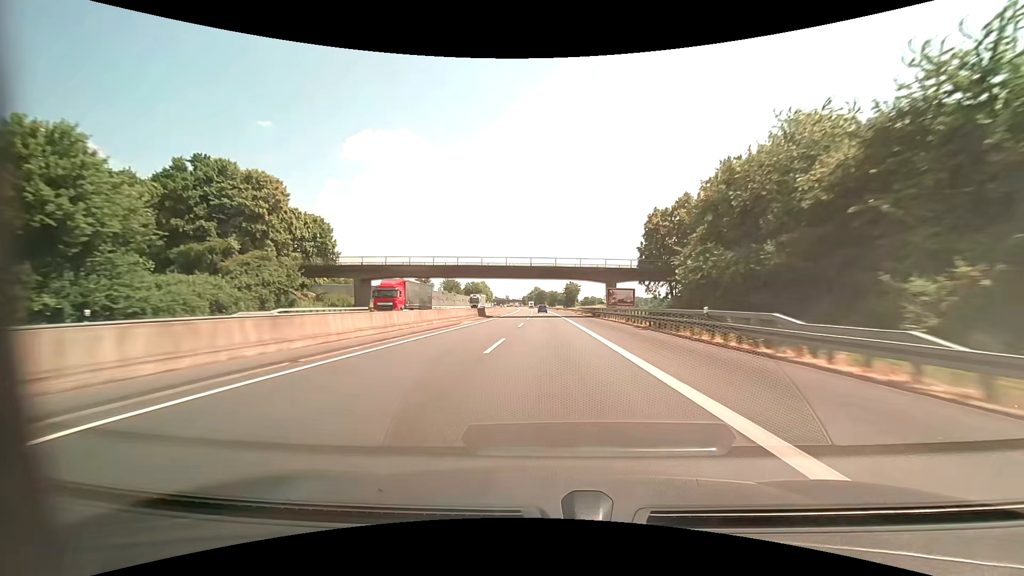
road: motorway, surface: asphalt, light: Day
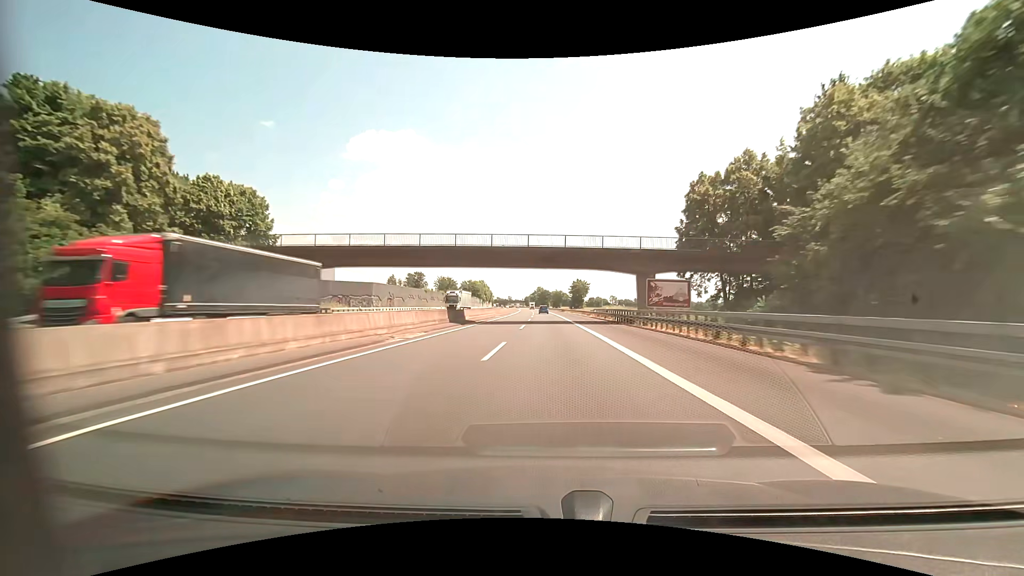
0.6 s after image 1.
(-0.1, +19.8) m; 0°
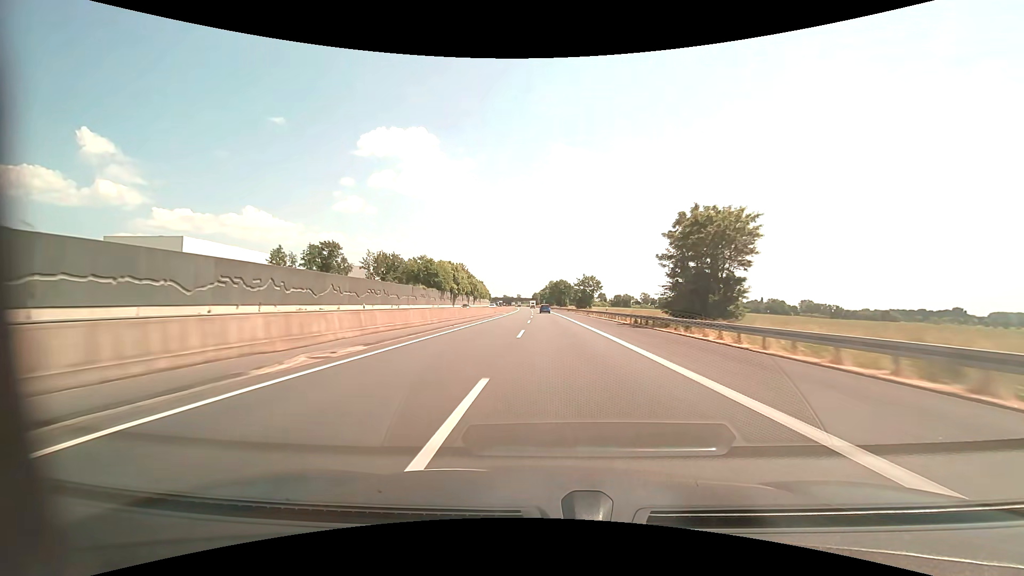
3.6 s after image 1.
(-1.2, +99.8) m; -1°
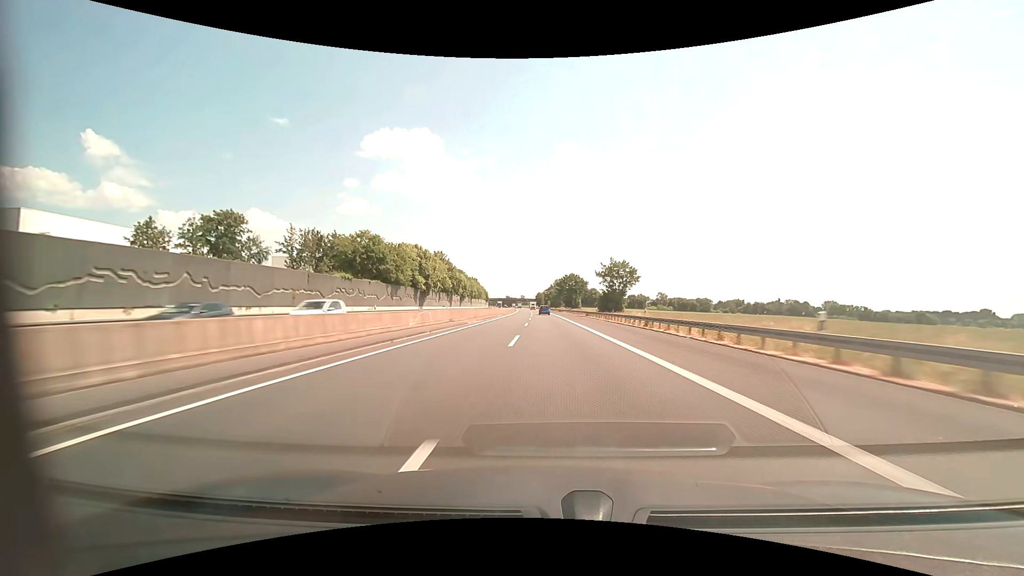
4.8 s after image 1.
(-0.2, +40.2) m; -1°
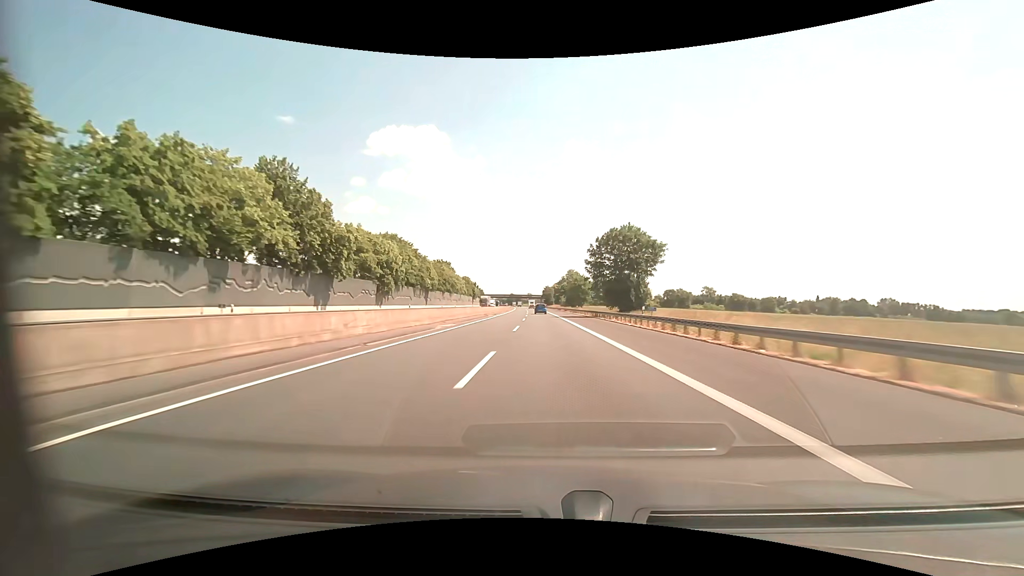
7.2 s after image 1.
(-0.7, +80.8) m; -1°
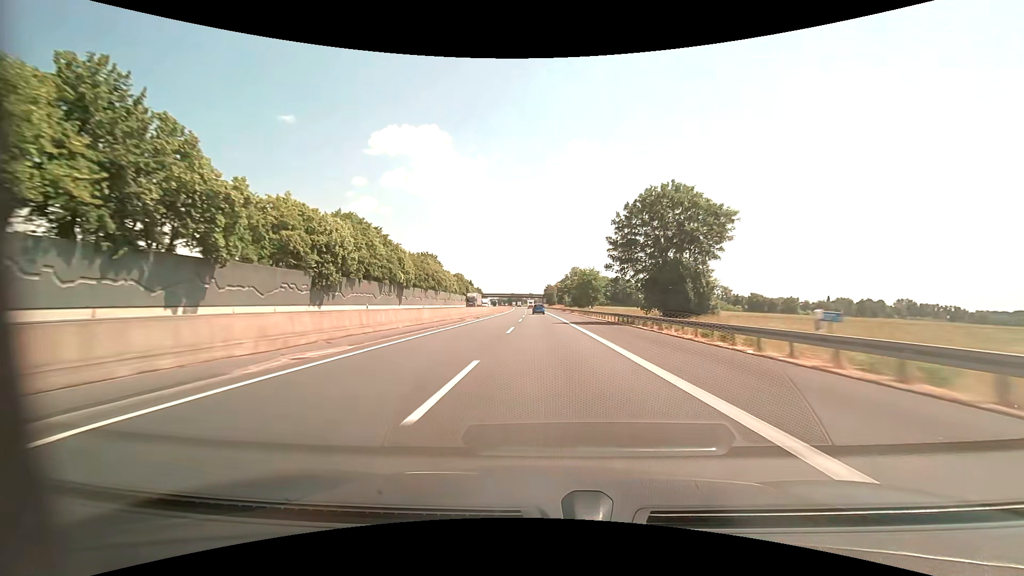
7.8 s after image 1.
(0.0, +20.3) m; 0°
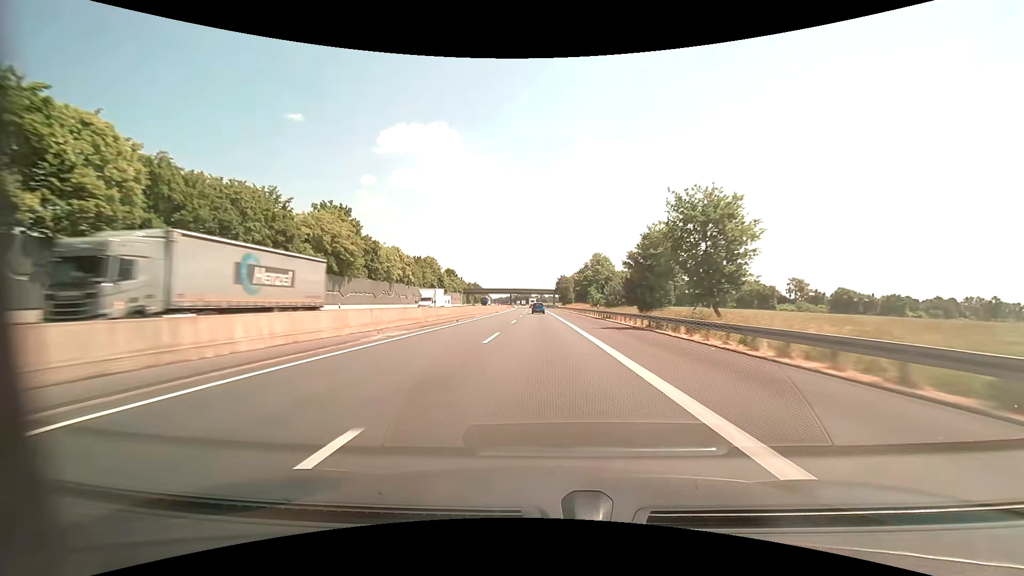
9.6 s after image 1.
(-0.5, +60.7) m; -1°
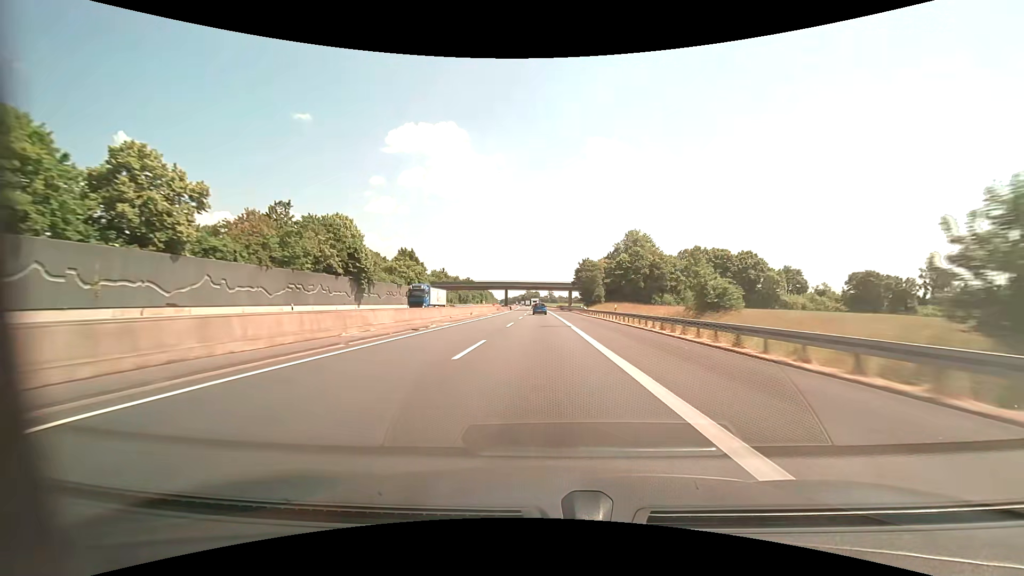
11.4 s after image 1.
(-0.6, +58.7) m; -1°
(0, +10) (0, +20) (0, +30) (0, +40) (0, +50) (0, +60) (-1, +70) (-1, +80) (-1, +90) (-1, +100) m
